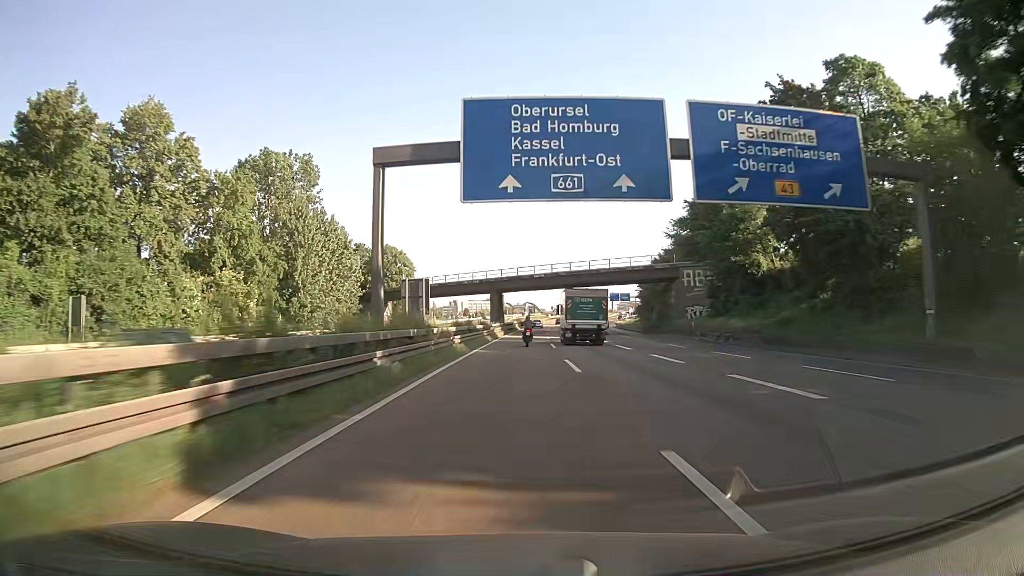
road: motorway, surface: asphalt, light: Day
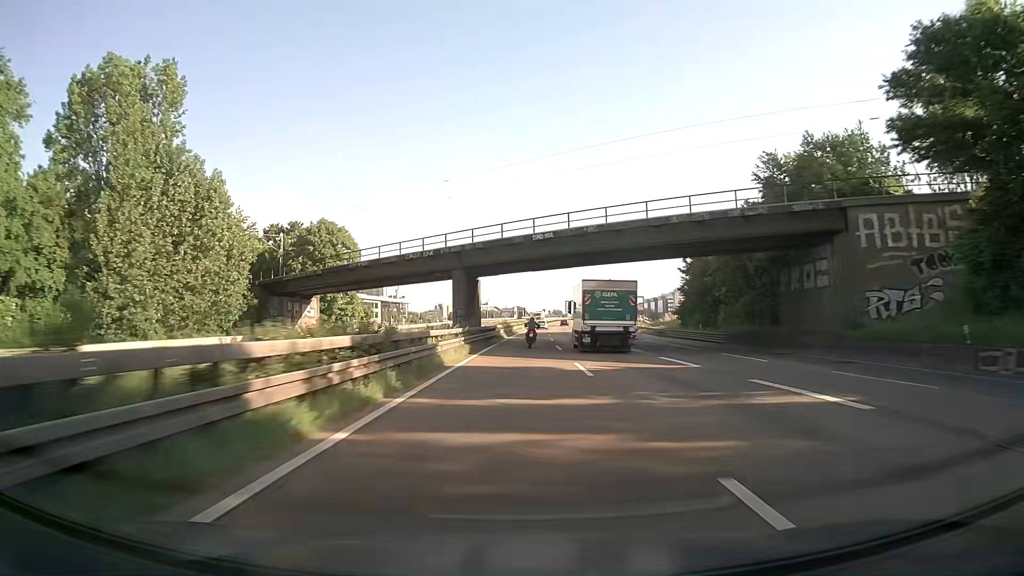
(+0.2, +37.4) m; +1°
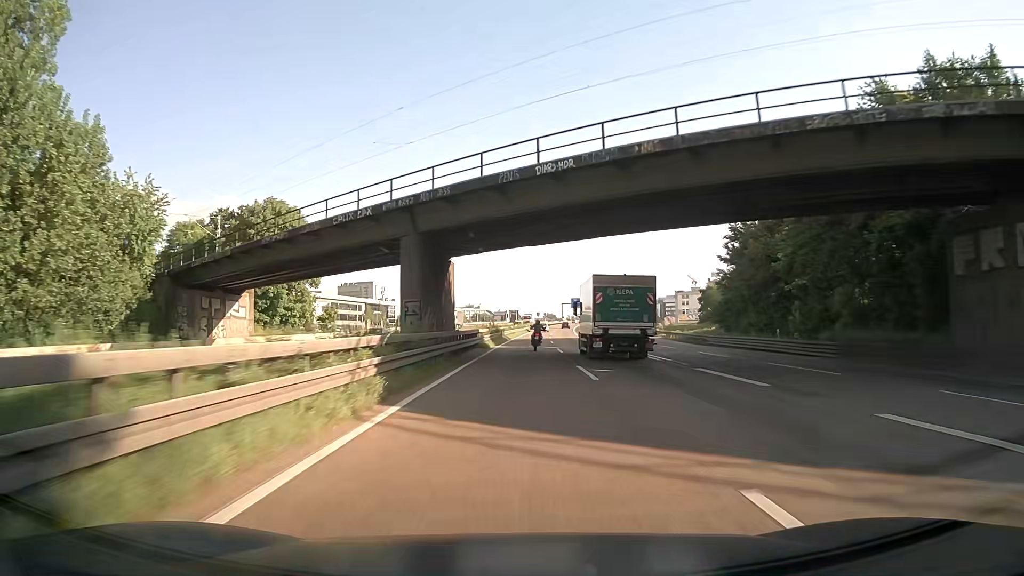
(+0.1, +18.5) m; +1°
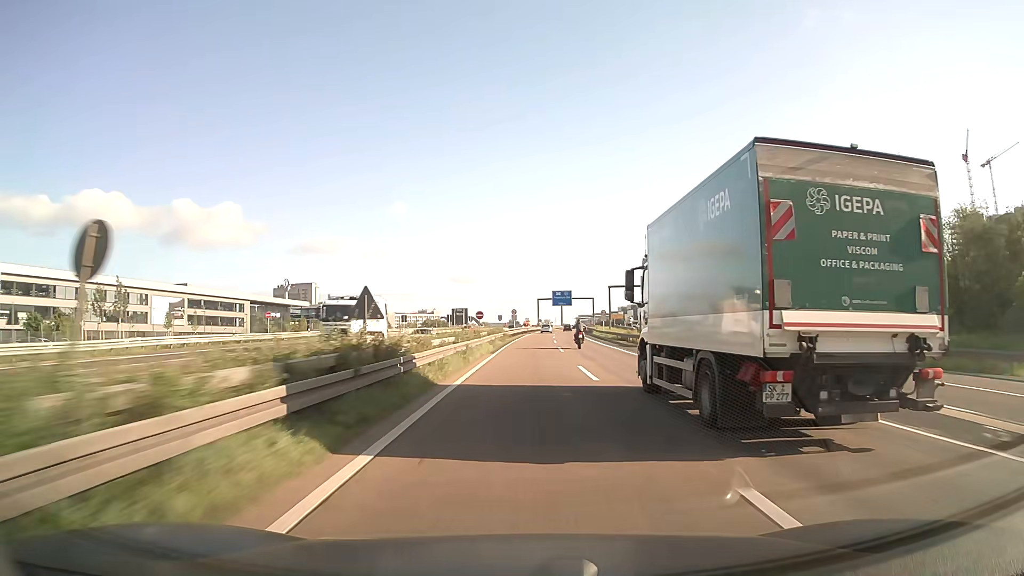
(+2.8, +90.5) m; +3°
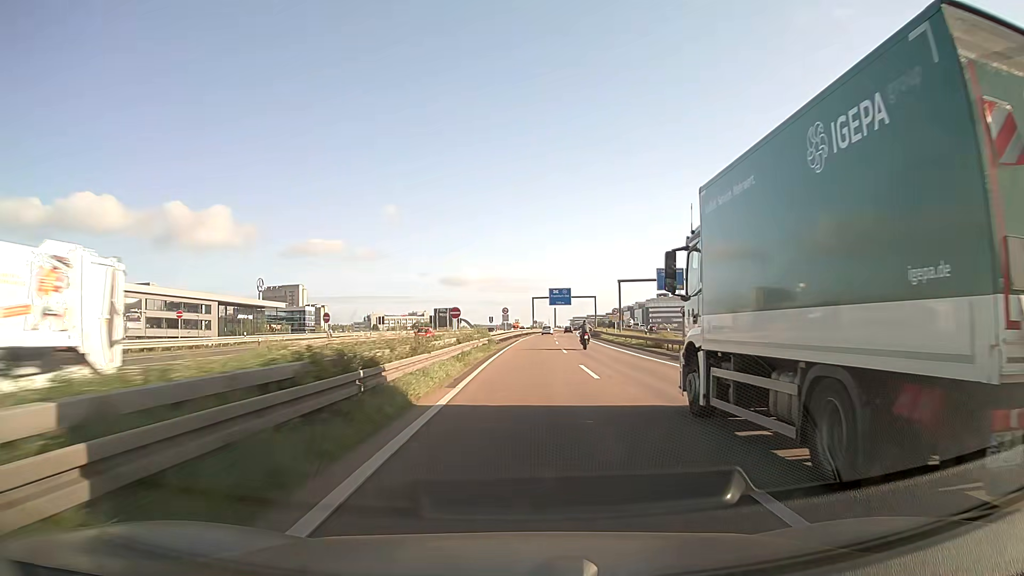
(+0.1, +18.0) m; +1°
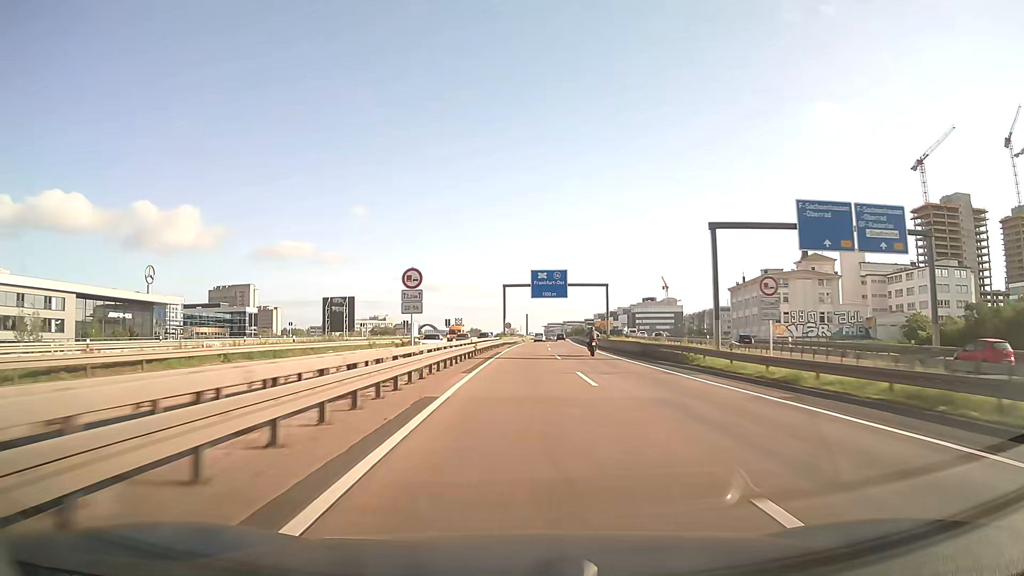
(+1.2, +54.8) m; +2°
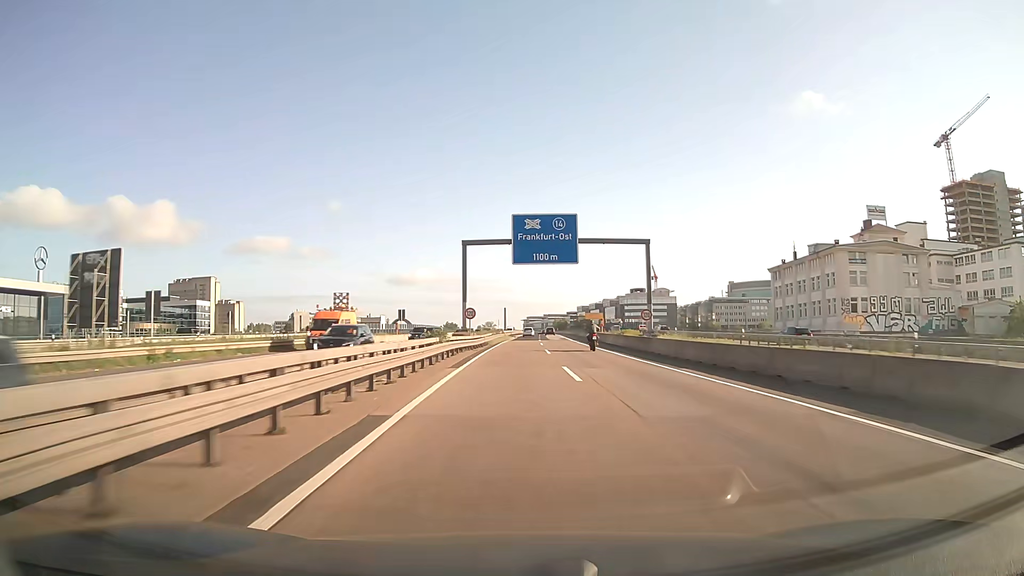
(+0.6, +37.4) m; +2°
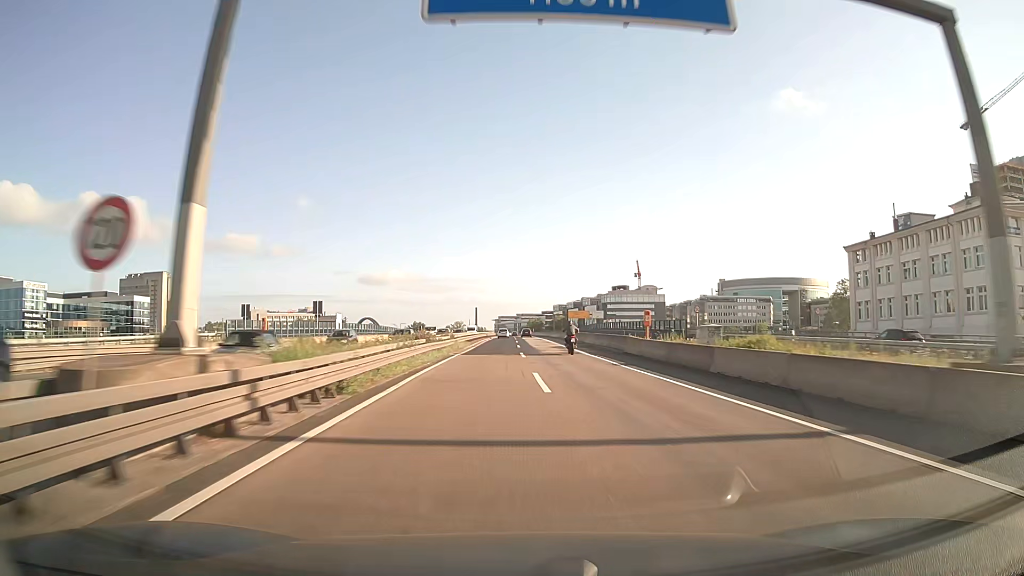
(+0.7, +38.0) m; +2°
(0, +10) (0, +20) (+1, +30) (+1, +40) (+1, +50) (+2, +60) (+2, +70) (+2, +80) (+2, +90) (+2, +100) m
